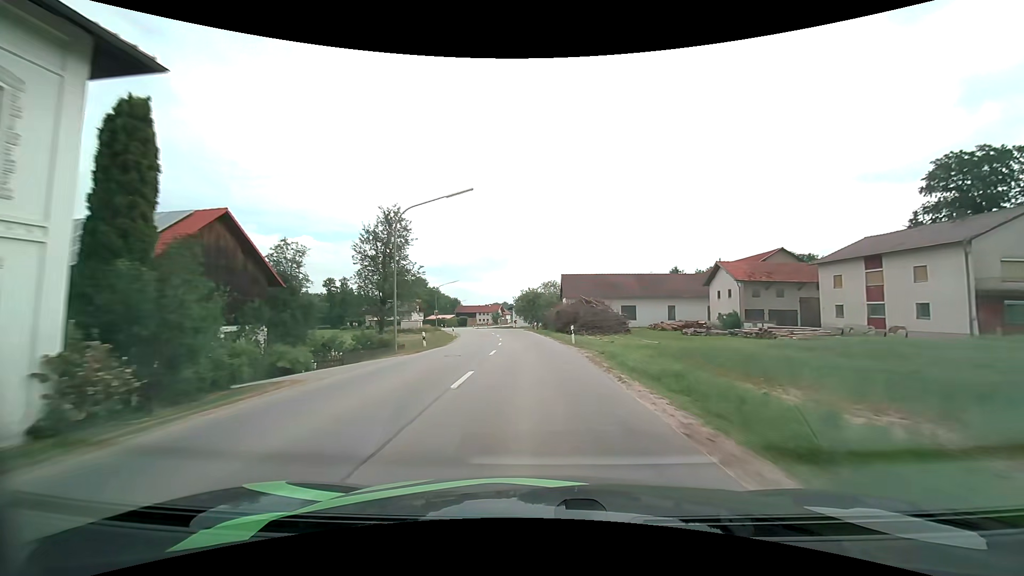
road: secondary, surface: asphalt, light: Day
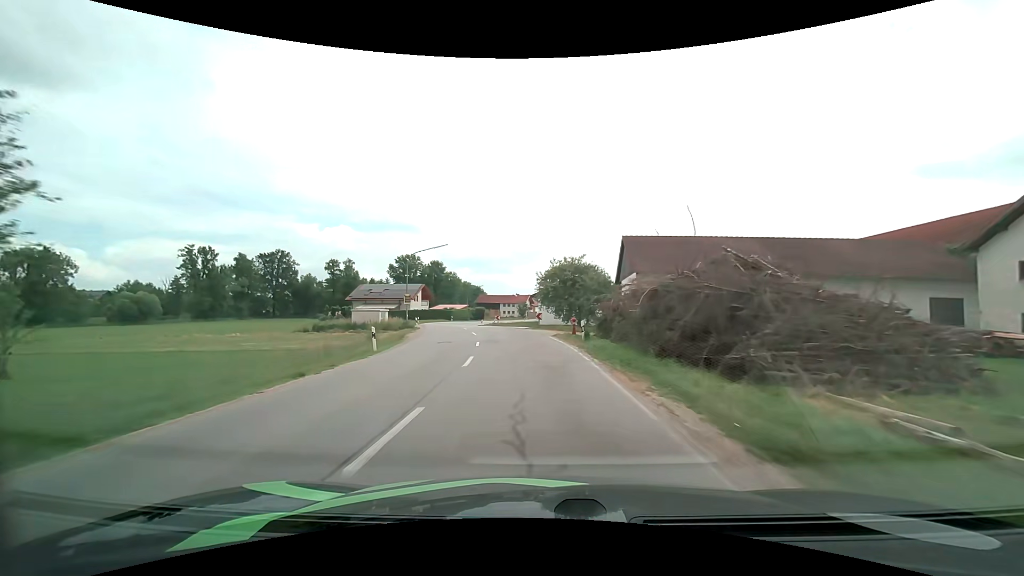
(-0.8, +31.4) m; -4°
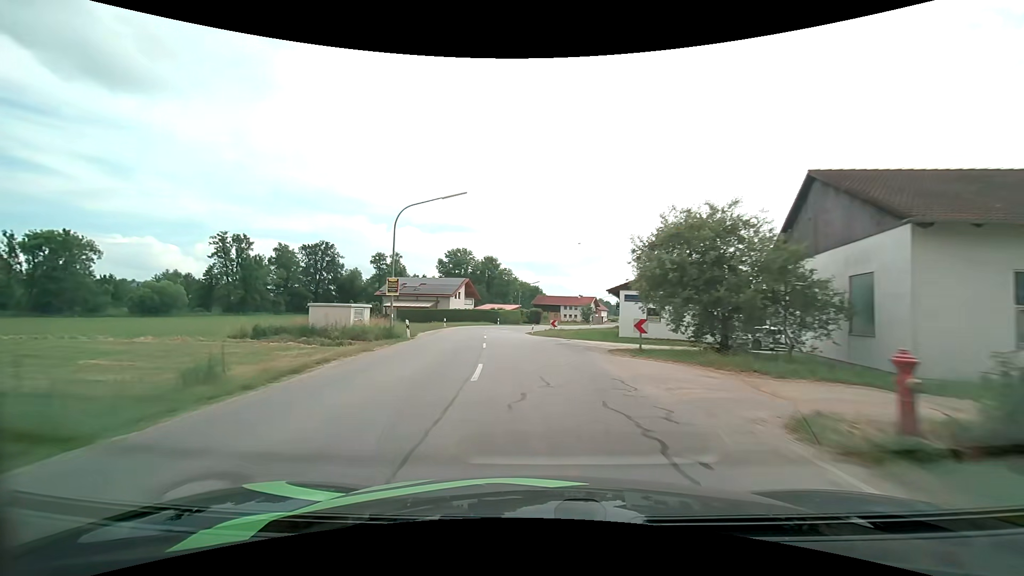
(-1.1, +20.3) m; -7°
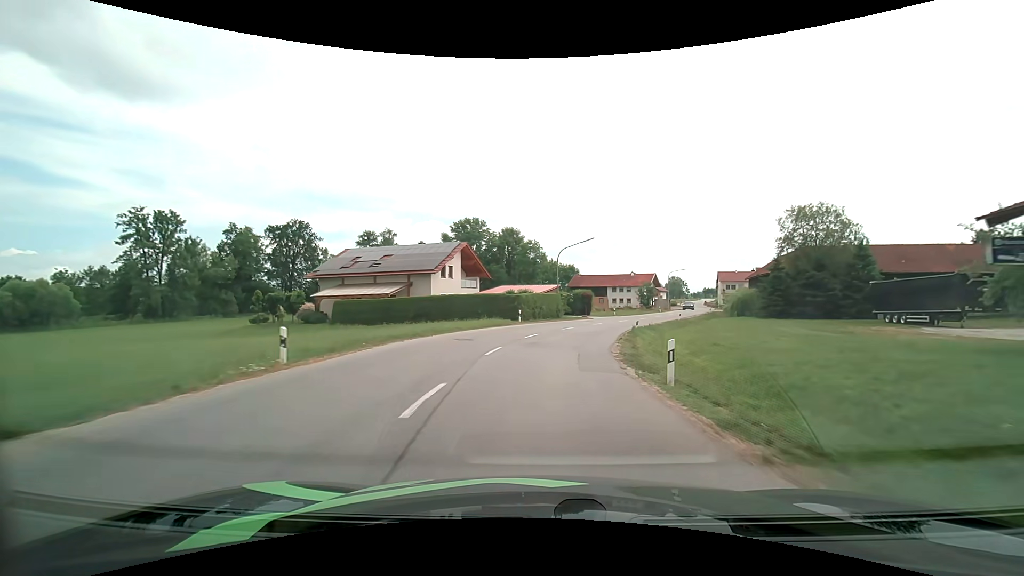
(-2.6, +38.1) m; -3°
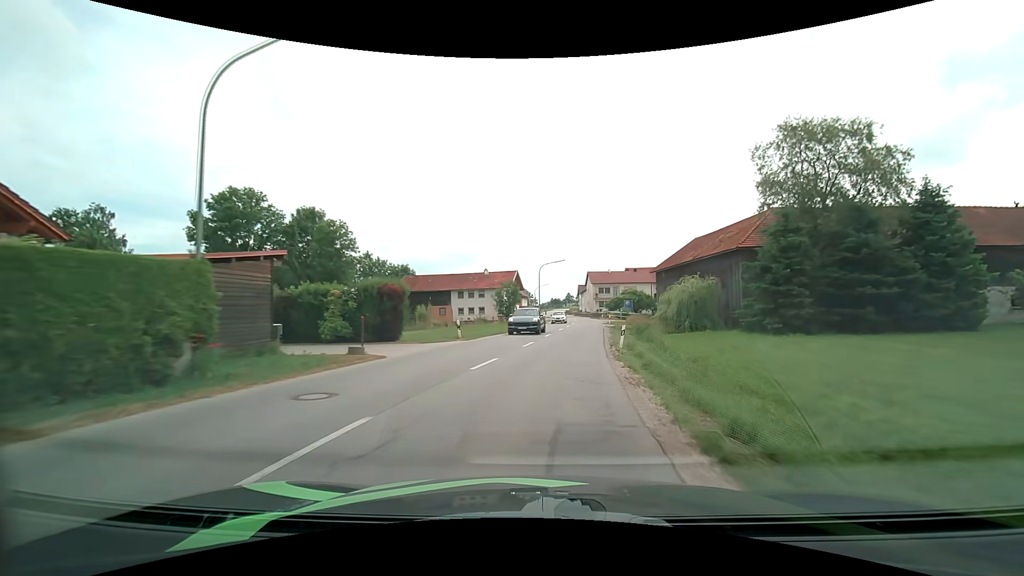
(+5.2, +36.1) m; +17°
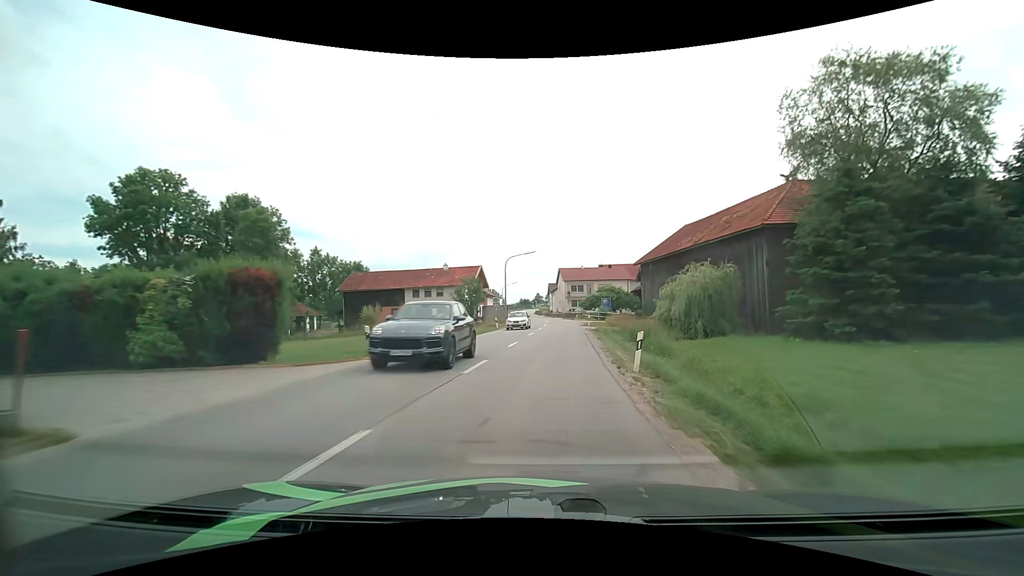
(+0.3, +9.3) m; +4°
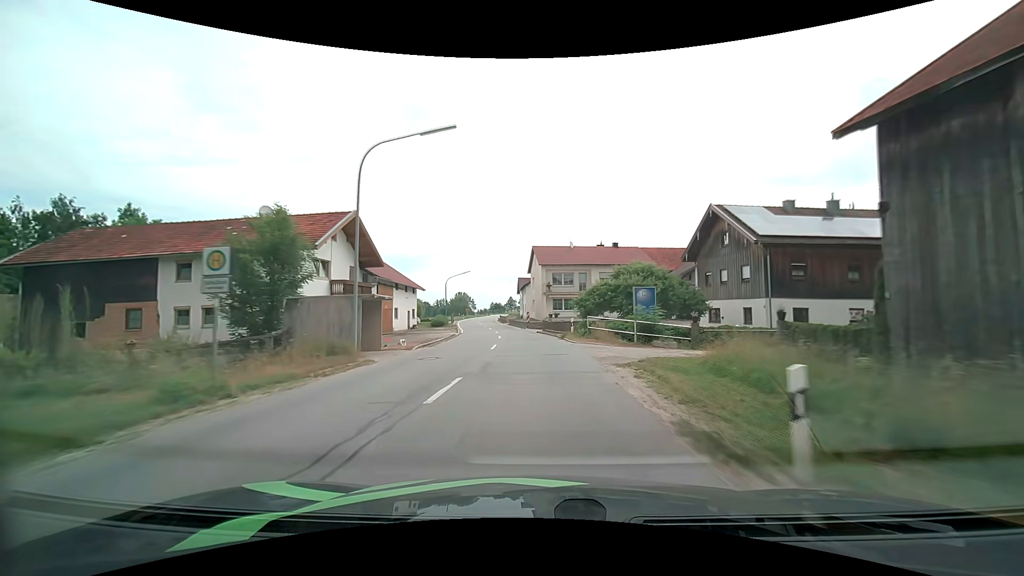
(+1.6, +38.8) m; +3°
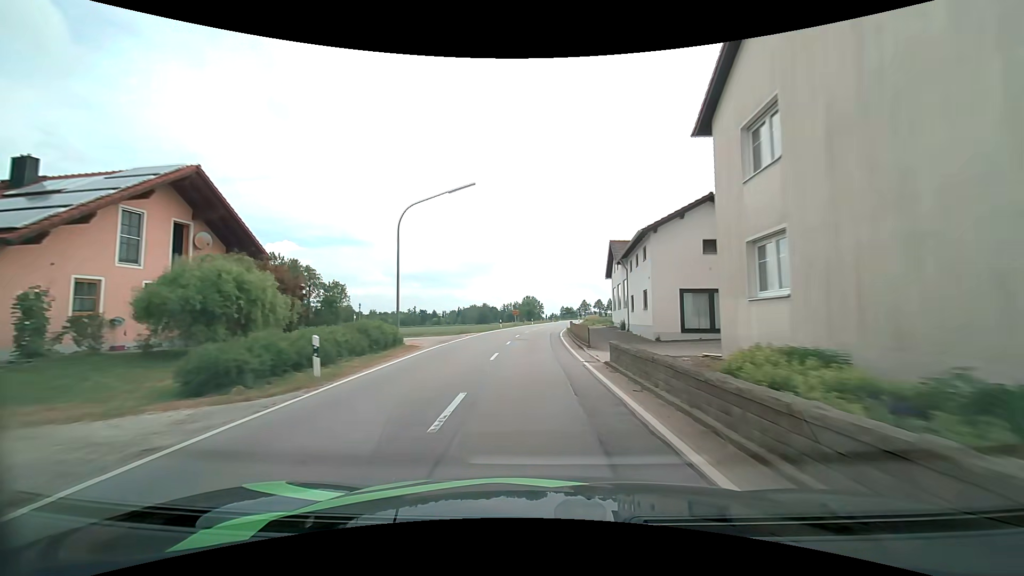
(-3.4, +49.9) m; -8°
(0, +10) (0, +20) (0, +30) (+1, +40) (+1, +50) (+2, +60) (+3, +70) (+4, +80) (+5, +90) (+6, +100) m
